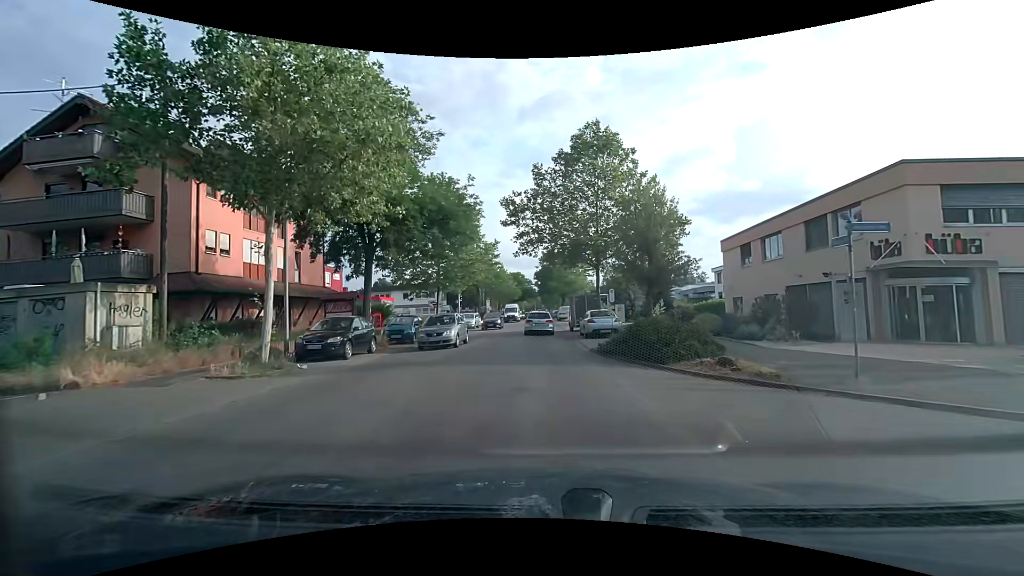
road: unclassified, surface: asphalt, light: Day
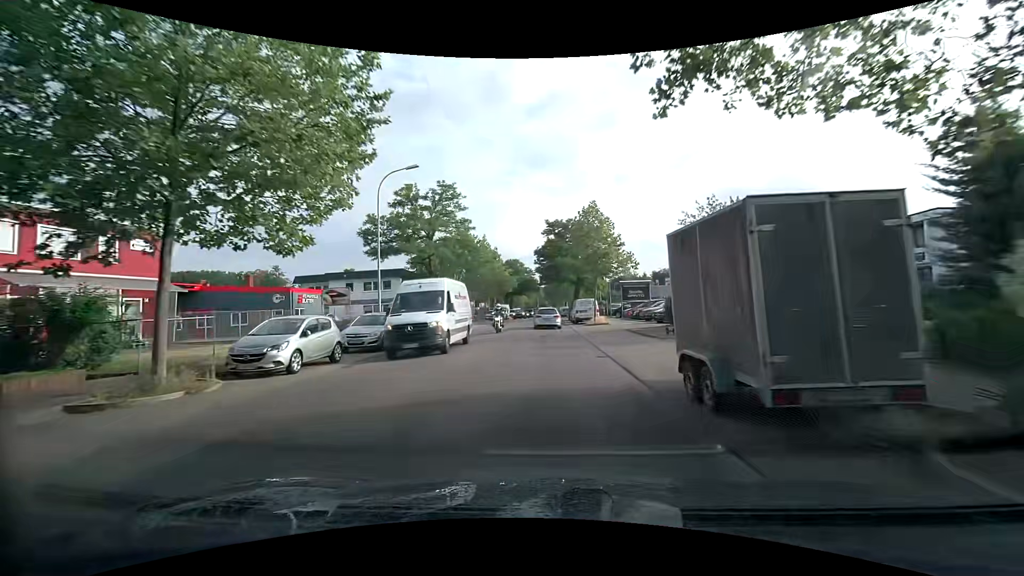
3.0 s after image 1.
(-0.3, +27.9) m; 0°
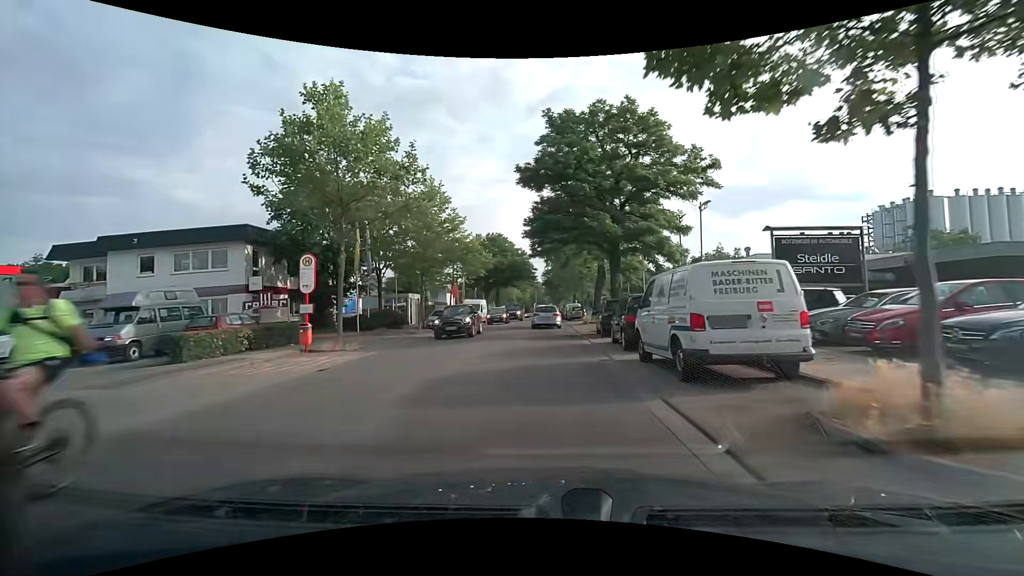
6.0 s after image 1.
(-0.1, +31.7) m; 0°
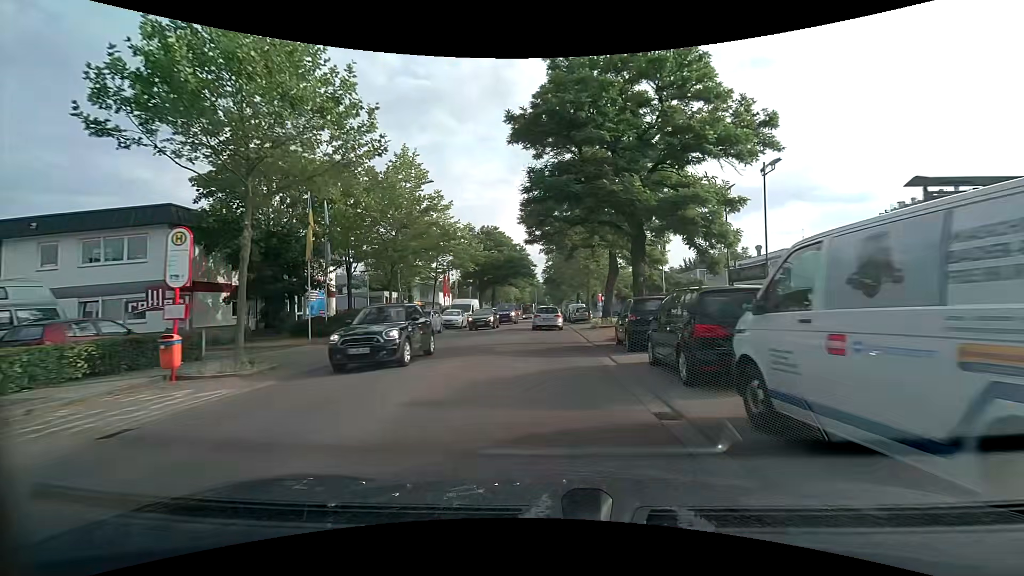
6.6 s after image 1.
(0.0, +6.2) m; 0°
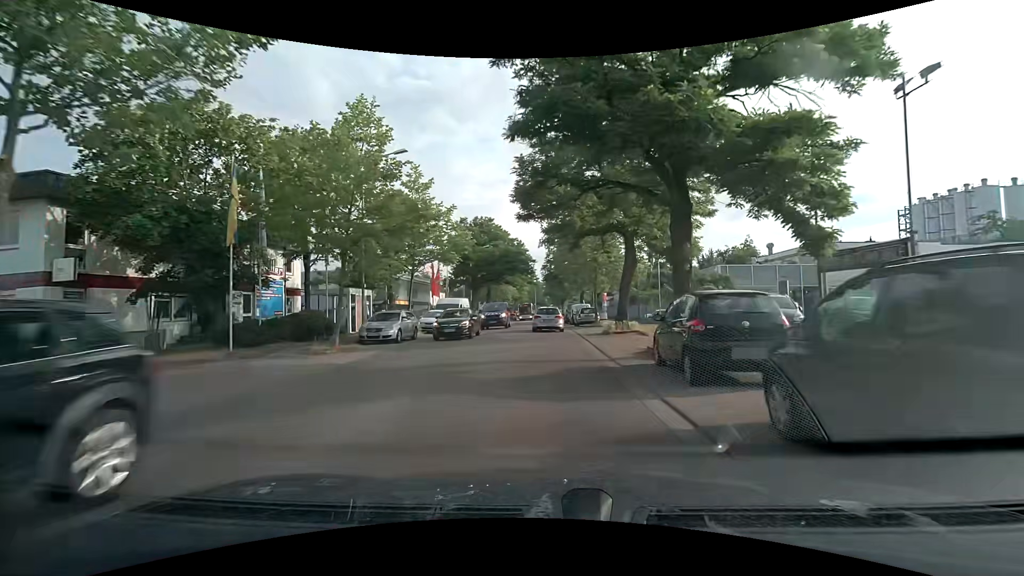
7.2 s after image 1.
(0.0, +6.0) m; 0°
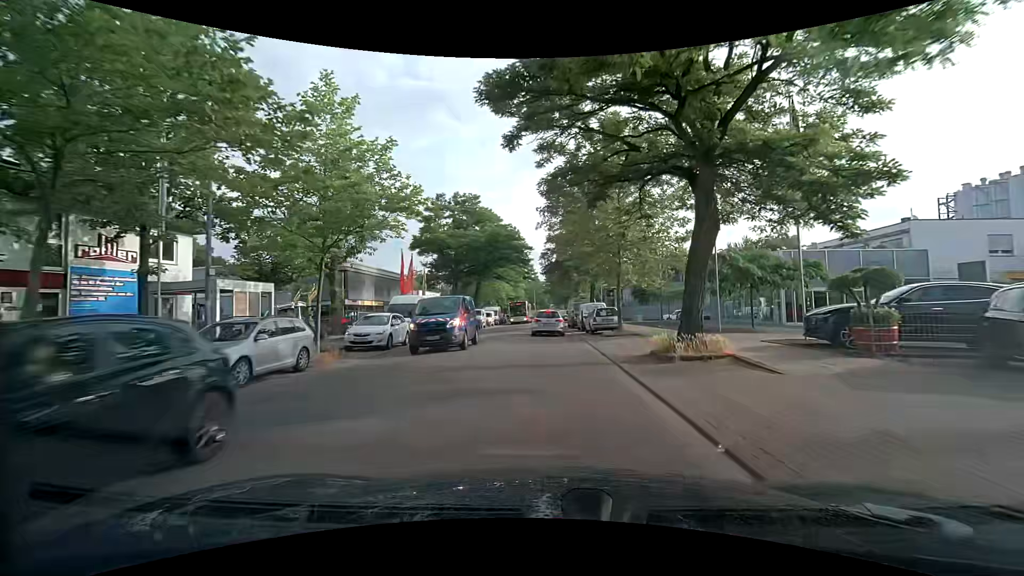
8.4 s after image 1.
(0.0, +11.2) m; 0°
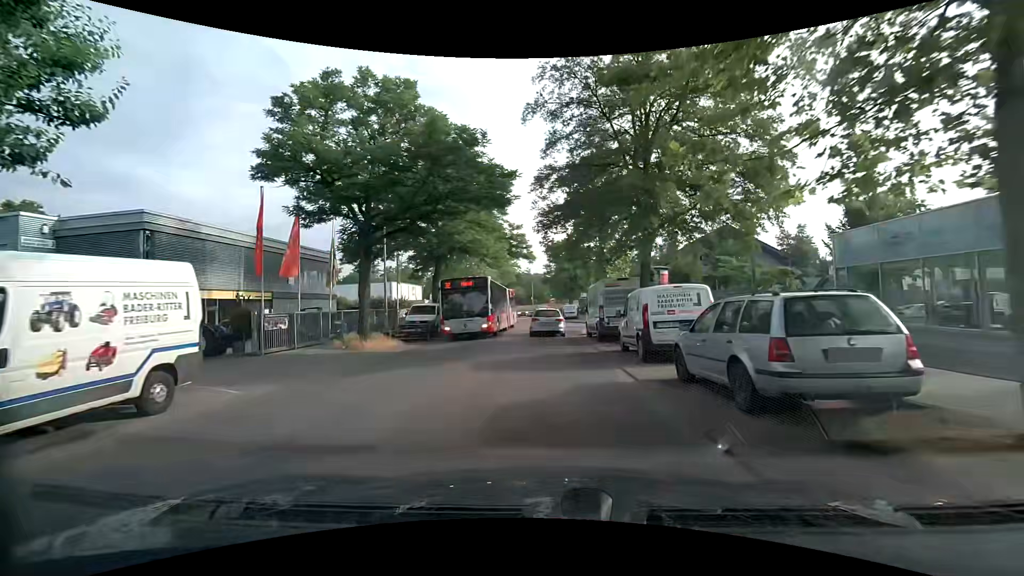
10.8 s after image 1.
(0.0, +20.7) m; 0°
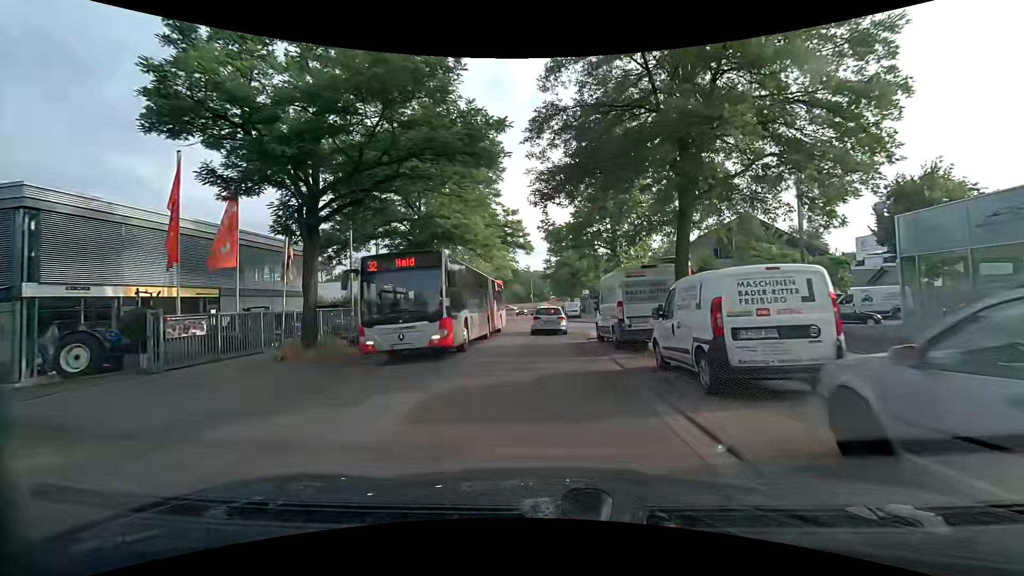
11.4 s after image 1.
(0.0, +4.9) m; 0°
(0, +10) (0, +20) (0, +30) (0, +40) (0, +50) (0, +60) (0, +70) (0, +80) (0, +90) (0, +100) m
